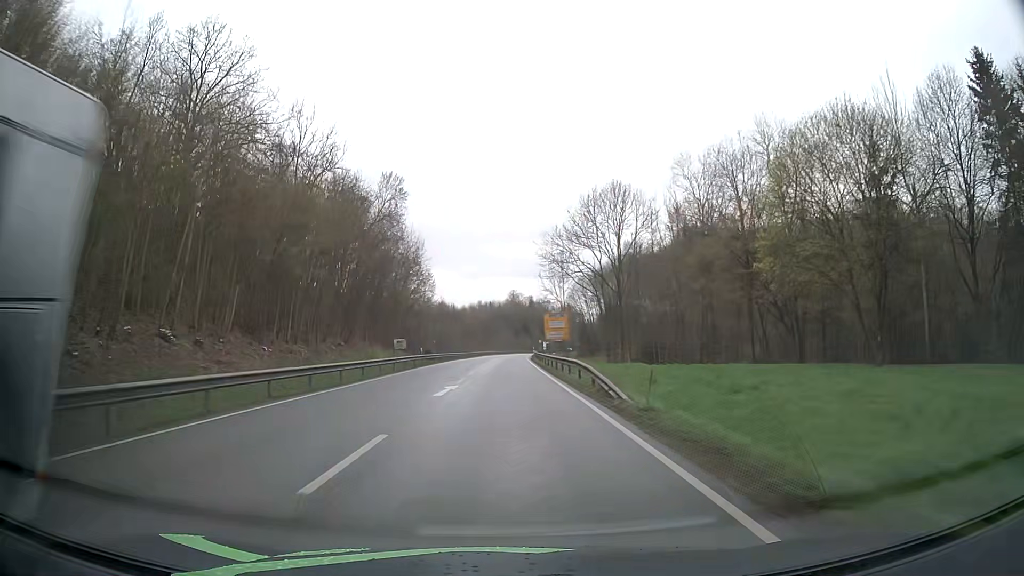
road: primary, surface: asphalt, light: Day
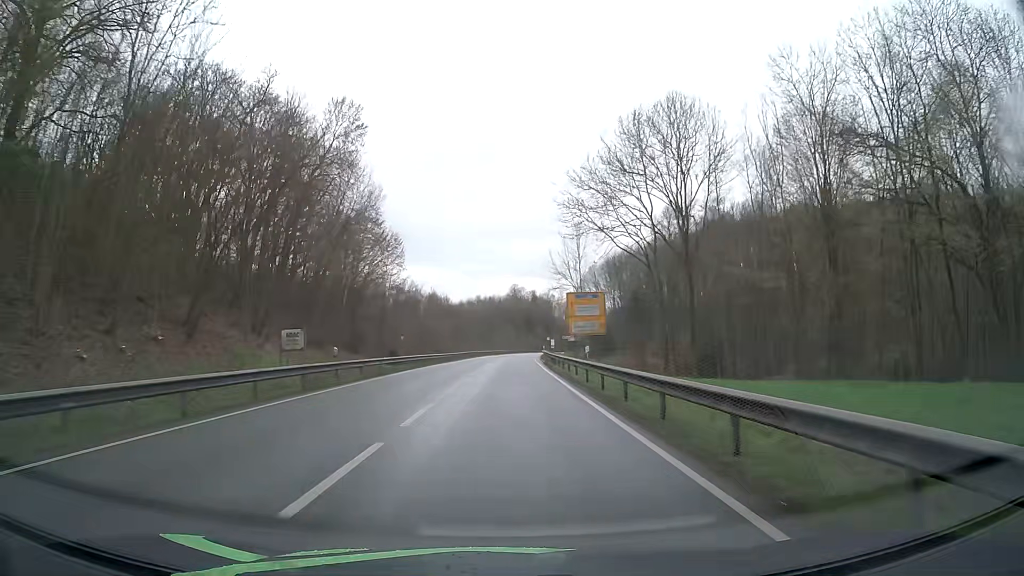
(0.0, +25.5) m; 0°
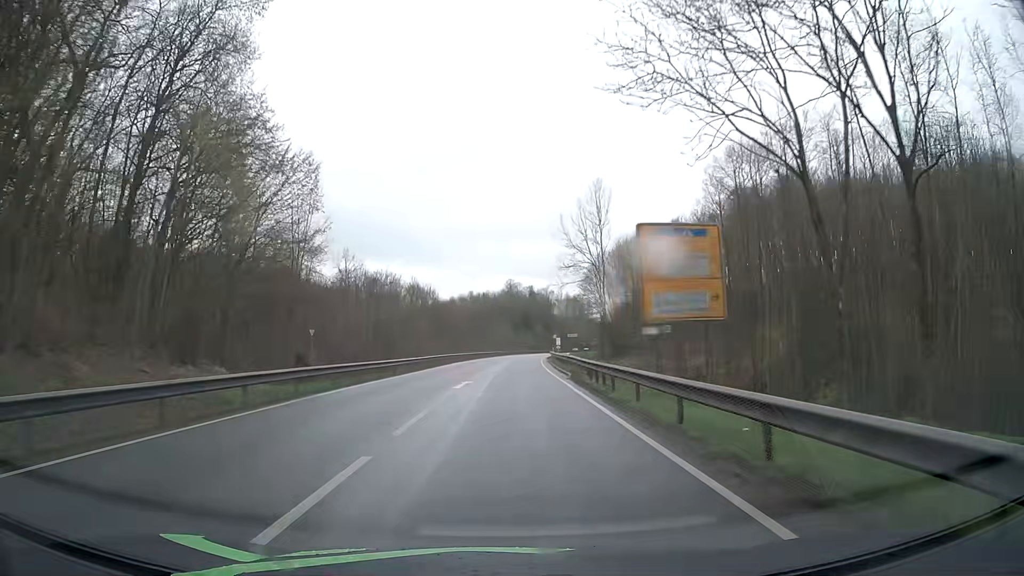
(0.0, +25.1) m; 0°
(0, +10) (0, +20) (0, +30) (0, +40) (+1, +50) (+1, +60) (+2, +70) (+2, +80) (+3, +90) (+4, +100) m
